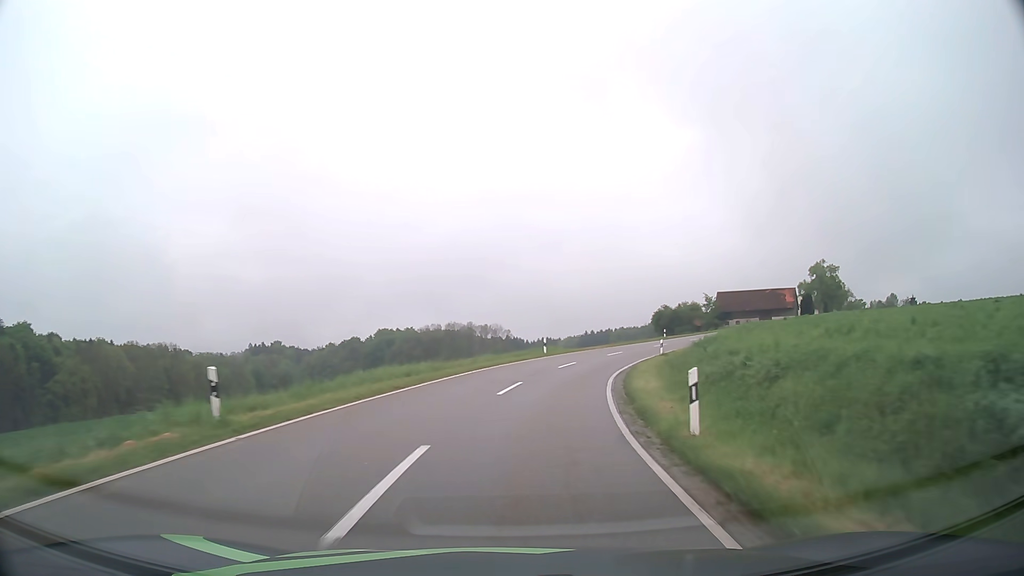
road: tertiary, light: Day
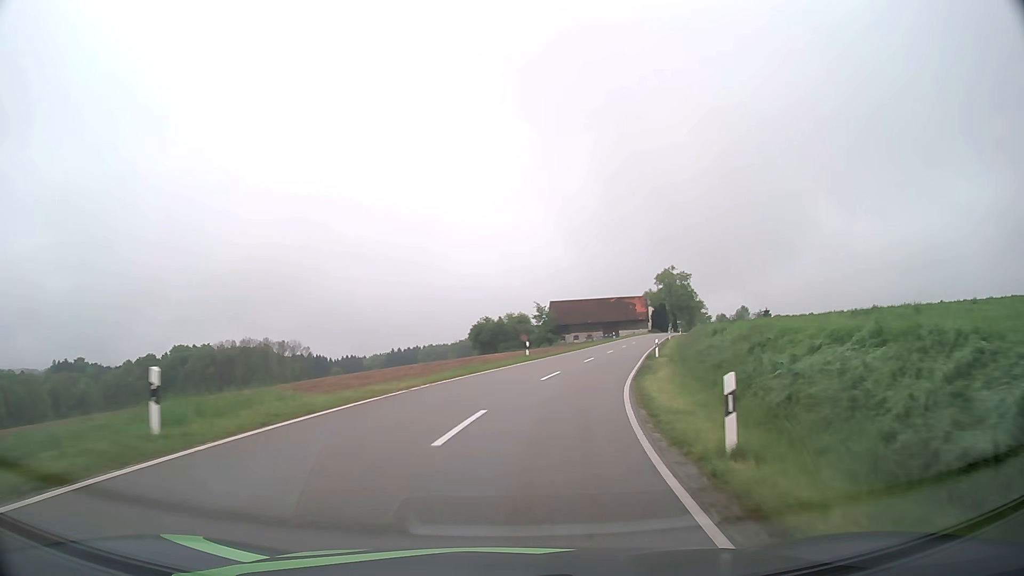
(+4.0, +31.6) m; +16°
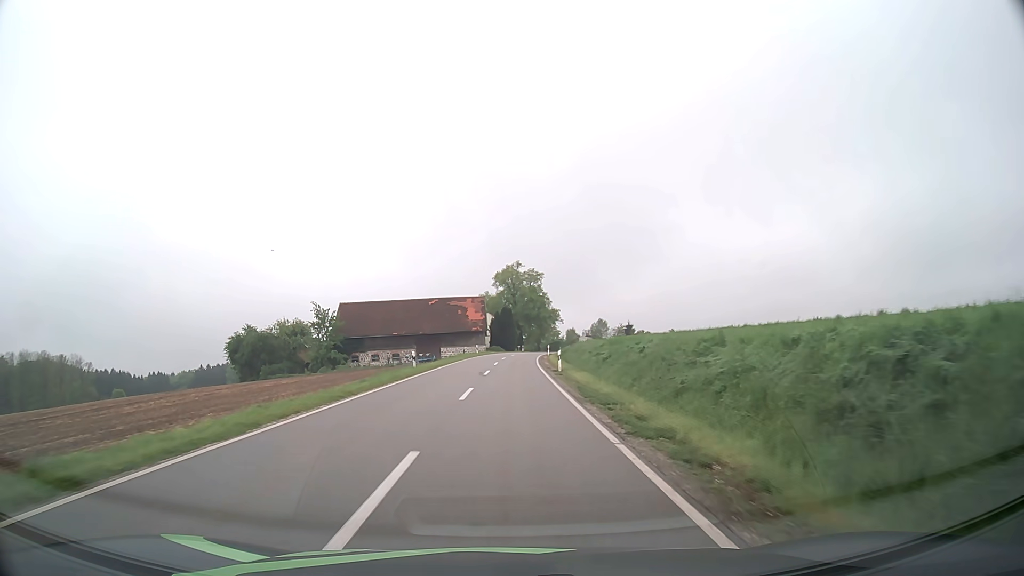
(+9.8, +51.5) m; +15°
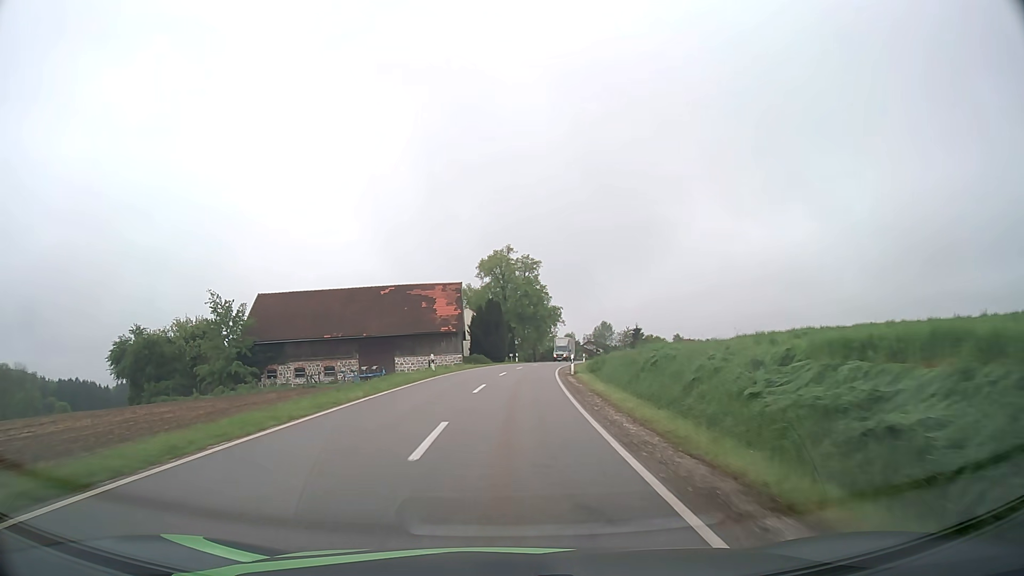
(+0.2, +32.6) m; +1°
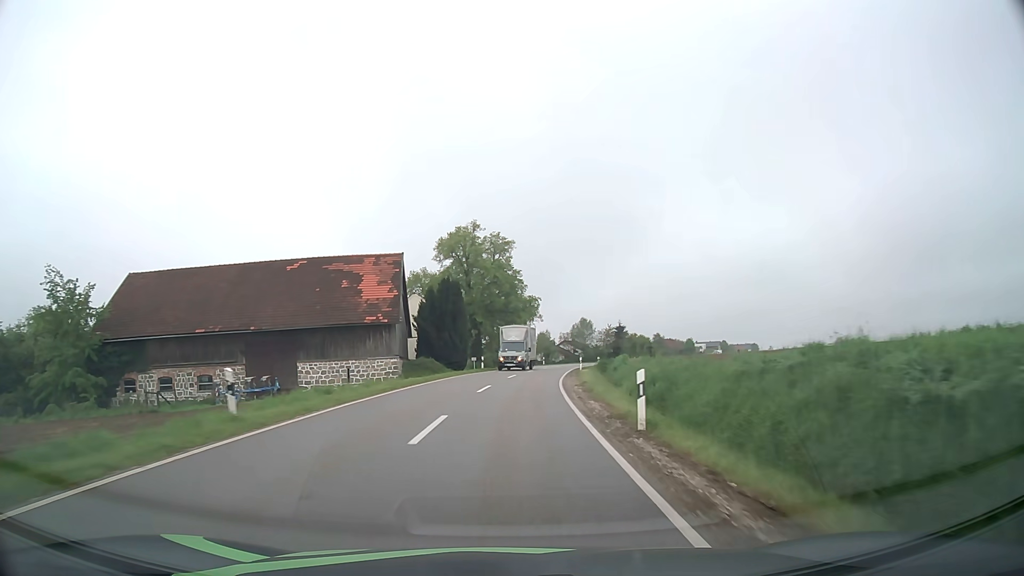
(+0.5, +22.9) m; +3°
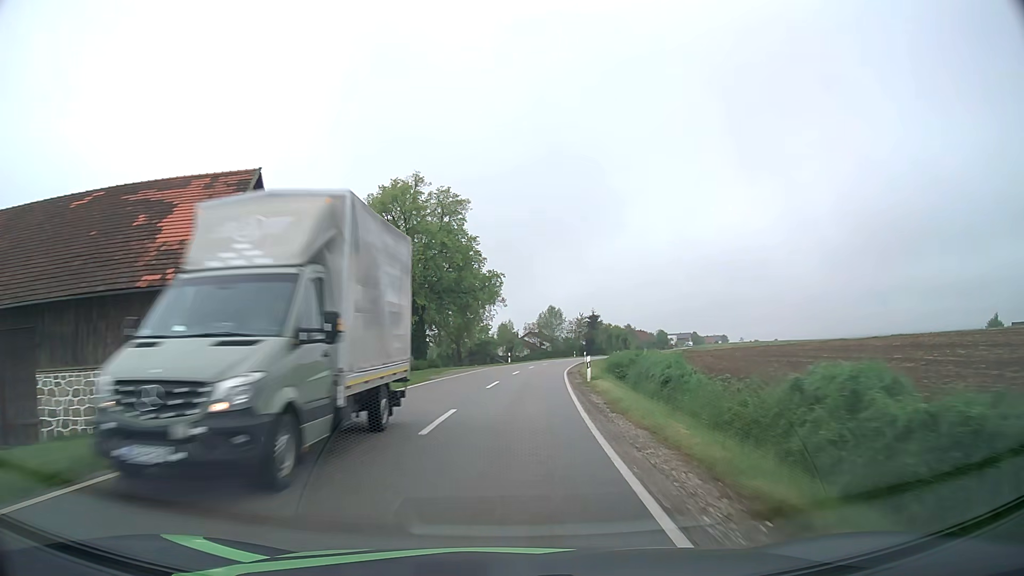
(+0.7, +23.5) m; +3°
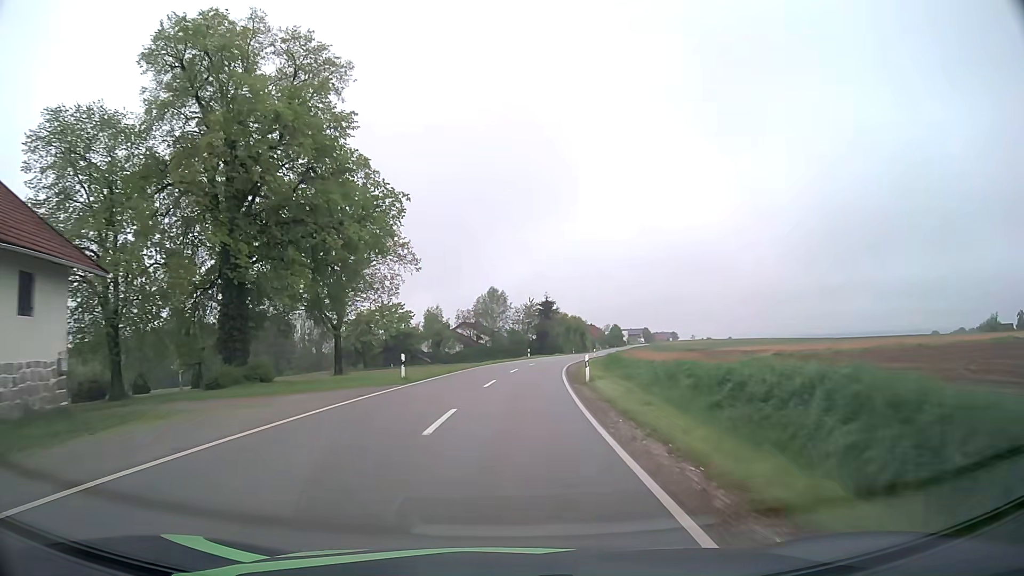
(+1.6, +36.1) m; +5°
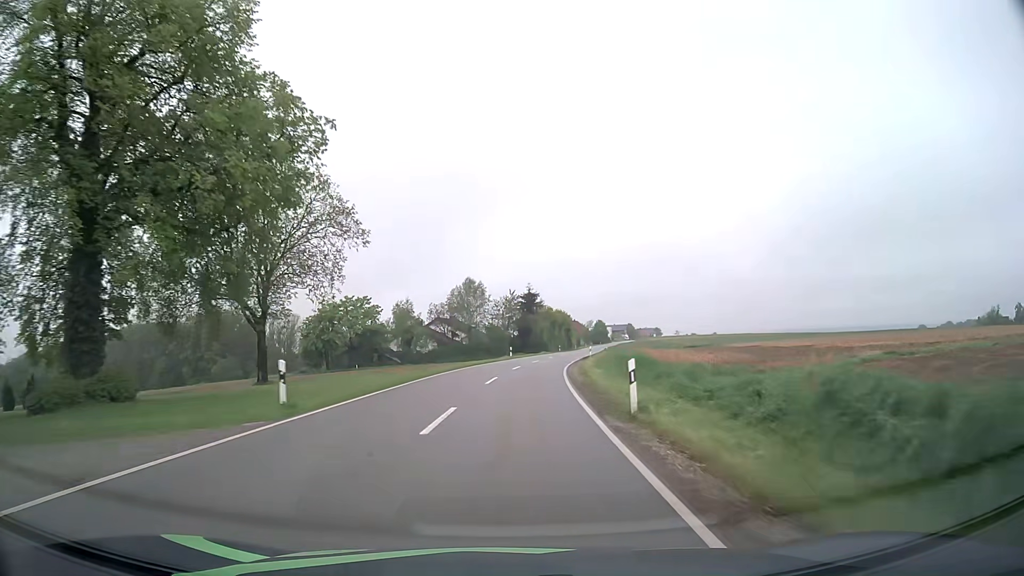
(+0.2, +12.2) m; +2°
(0, +10) (0, +20) (+1, +30) (+2, +40) (+3, +50) (+5, +60) (+6, +70) (+8, +79) (+10, +89) (+11, +99) m
